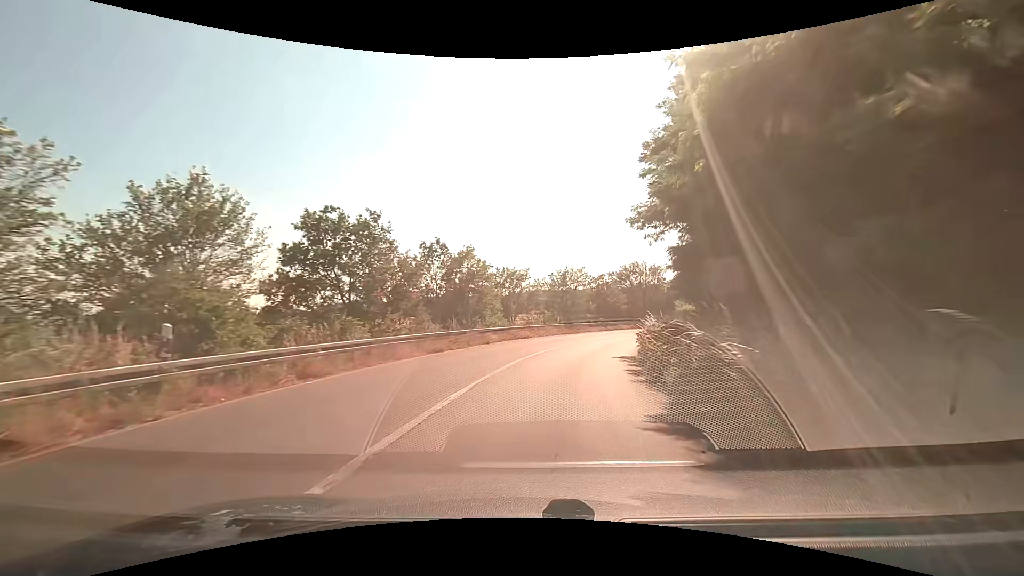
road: trunk_link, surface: asphalt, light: Day
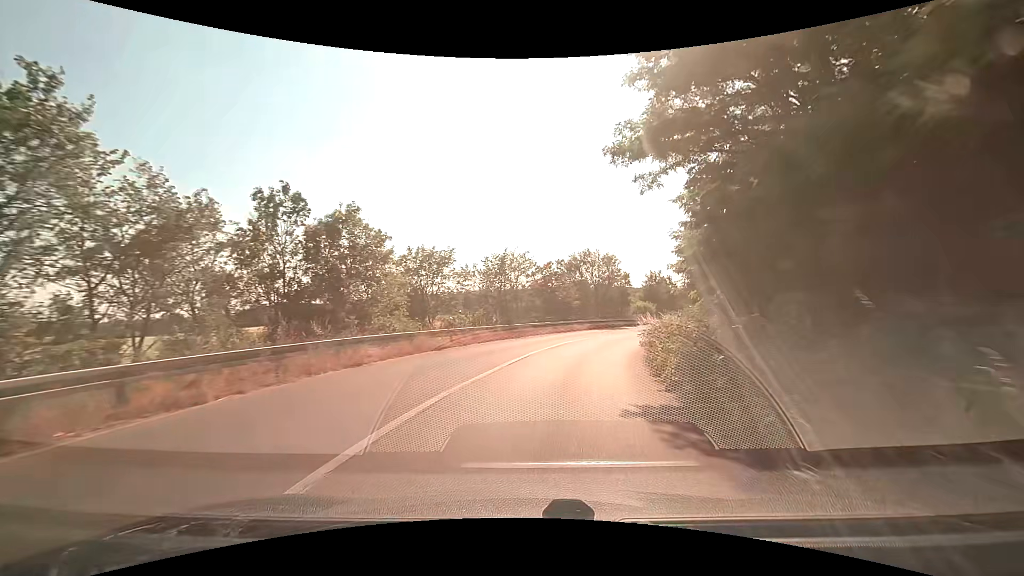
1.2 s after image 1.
(+0.7, +11.8) m; +7°
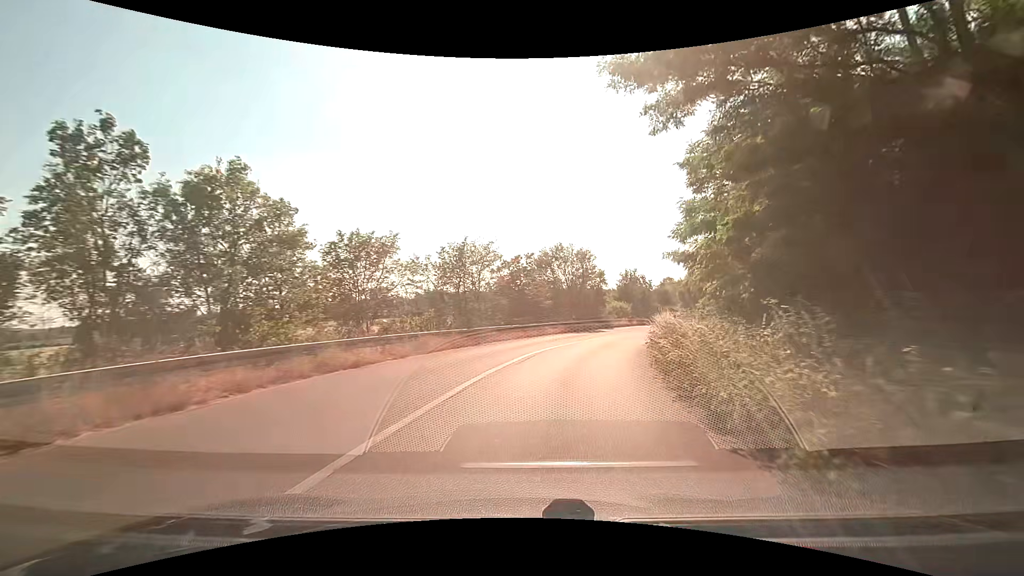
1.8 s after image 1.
(+0.2, +5.9) m; +3°
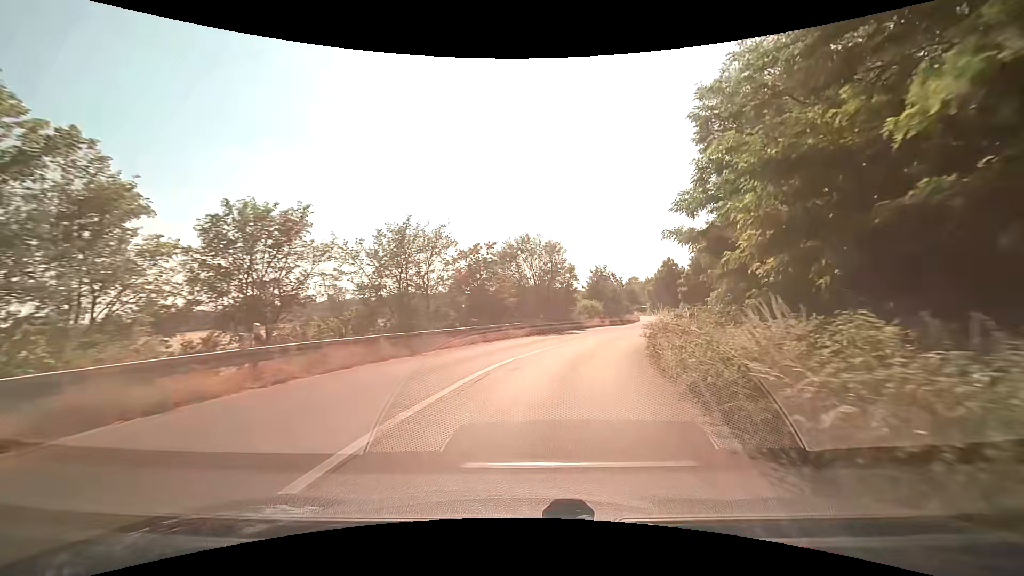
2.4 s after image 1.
(+0.2, +5.9) m; +4°
